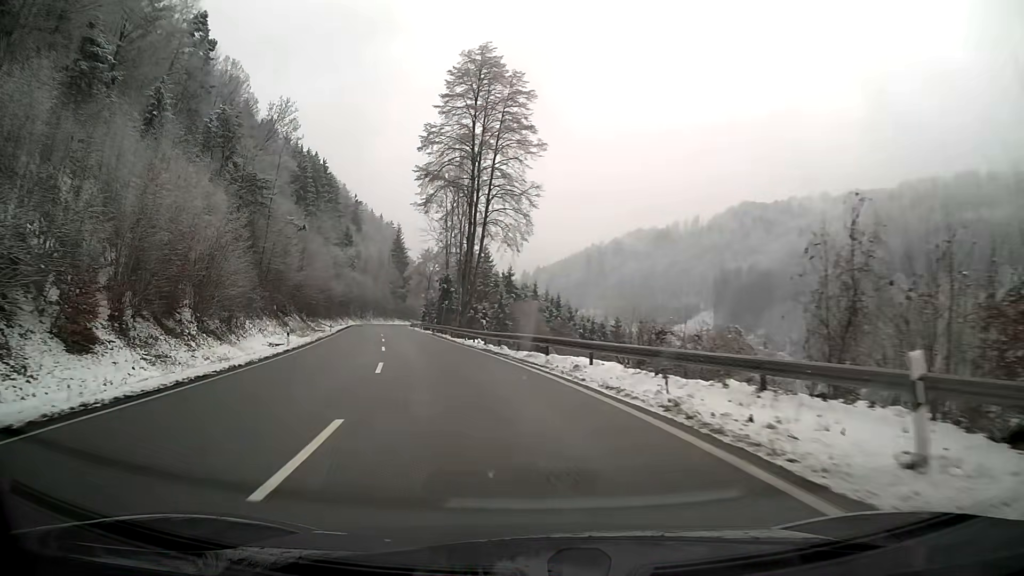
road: primary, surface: asphalt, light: Day
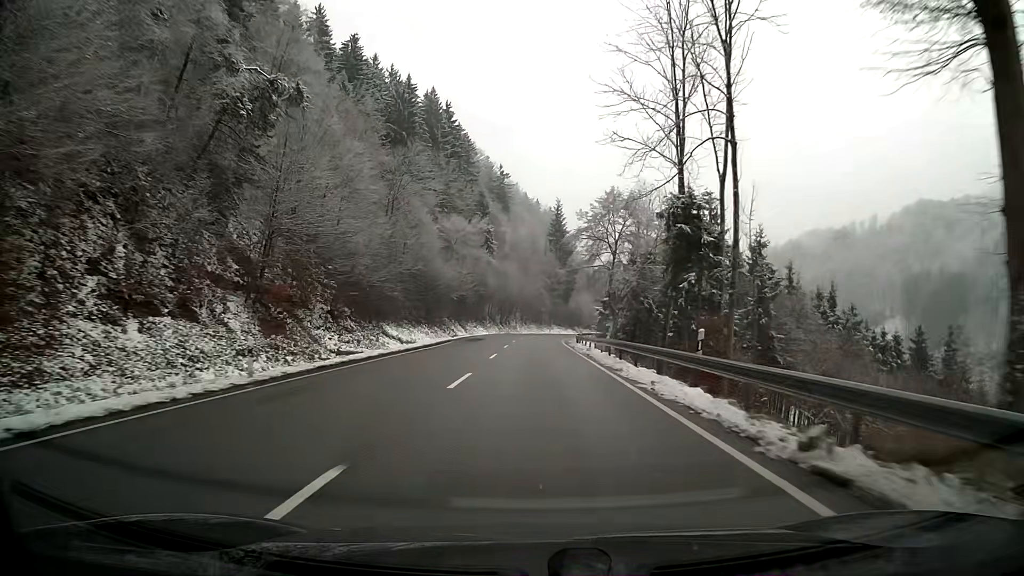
(-8.0, +51.7) m; -11°
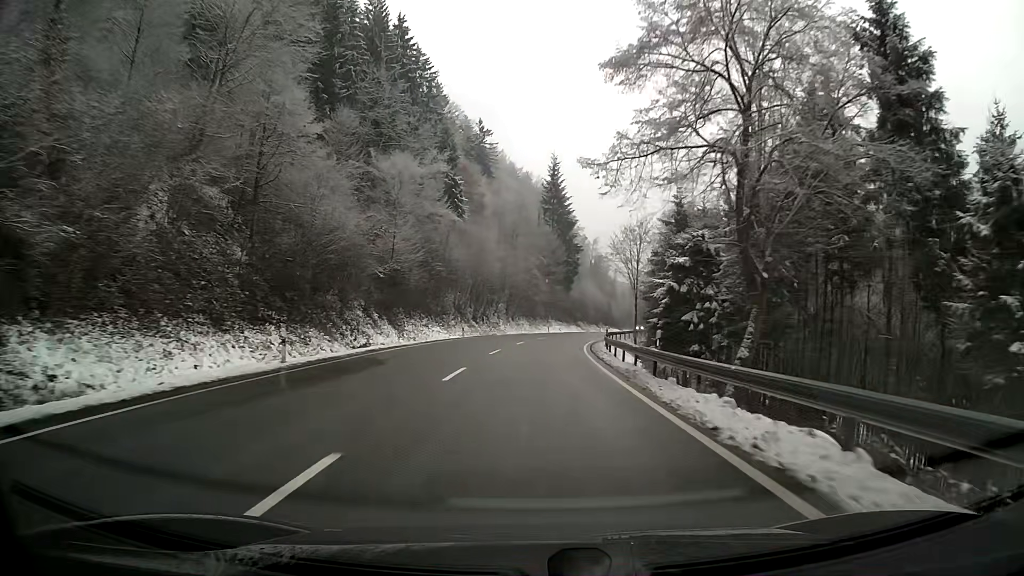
(+0.2, +36.4) m; +1°
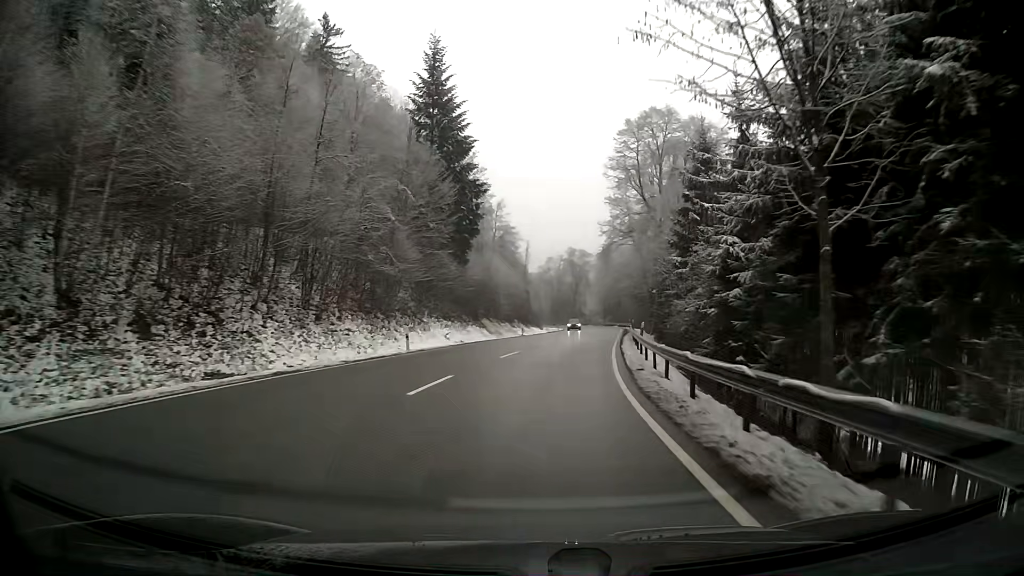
(+3.3, +50.5) m; +10°
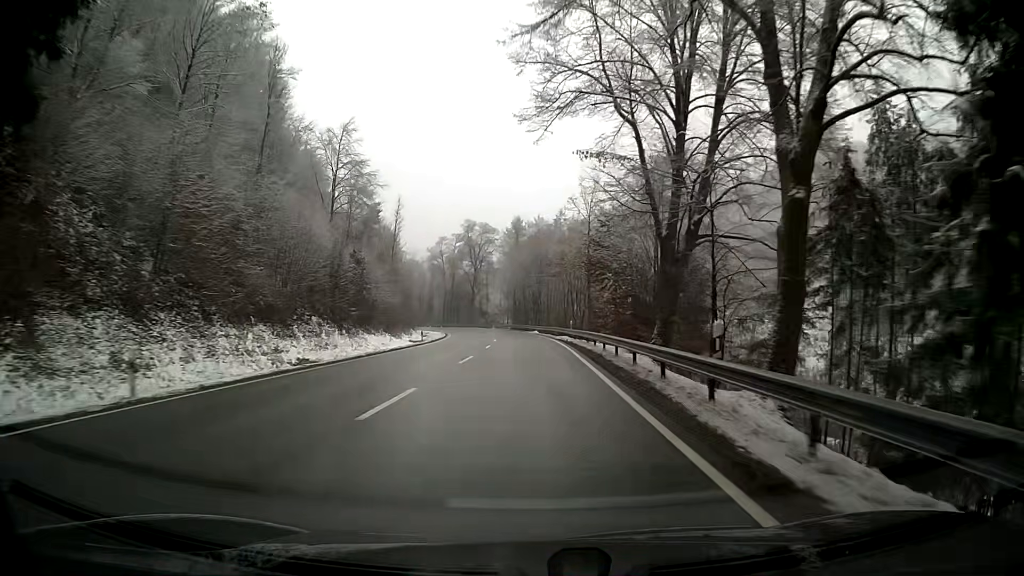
(+3.9, +50.9) m; +6°
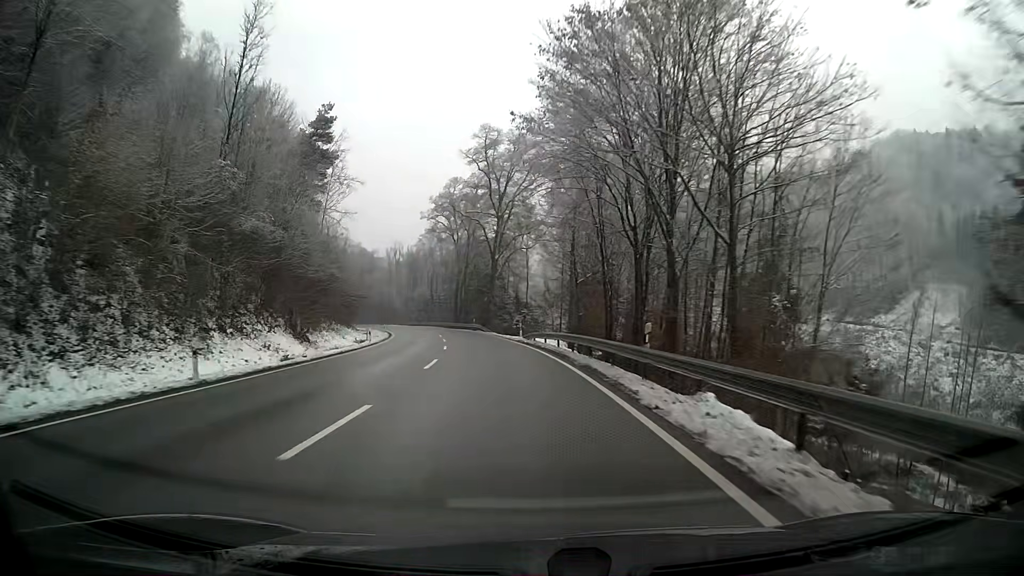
(-1.9, +63.6) m; -6°
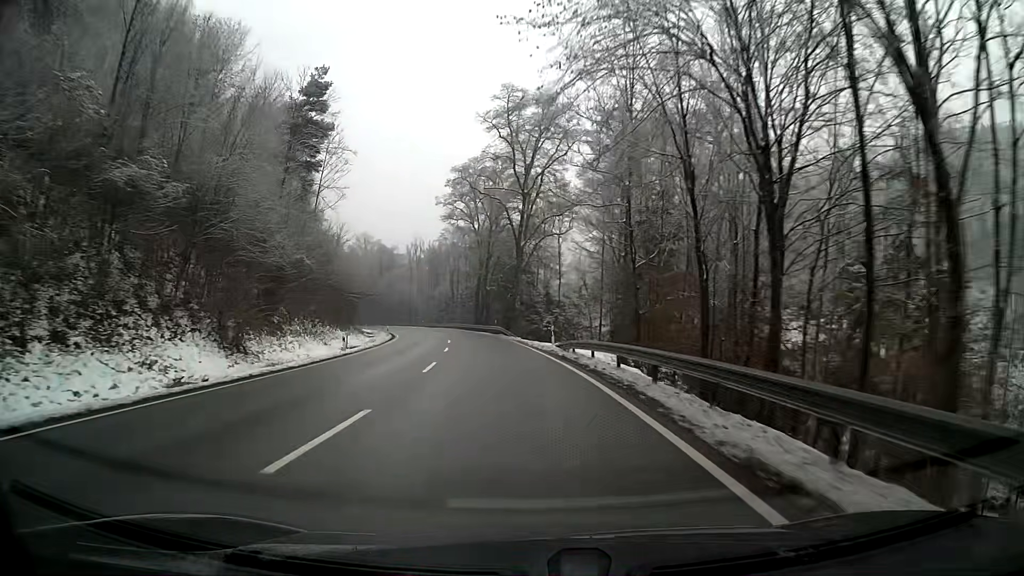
(-0.3, +12.8) m; -3°
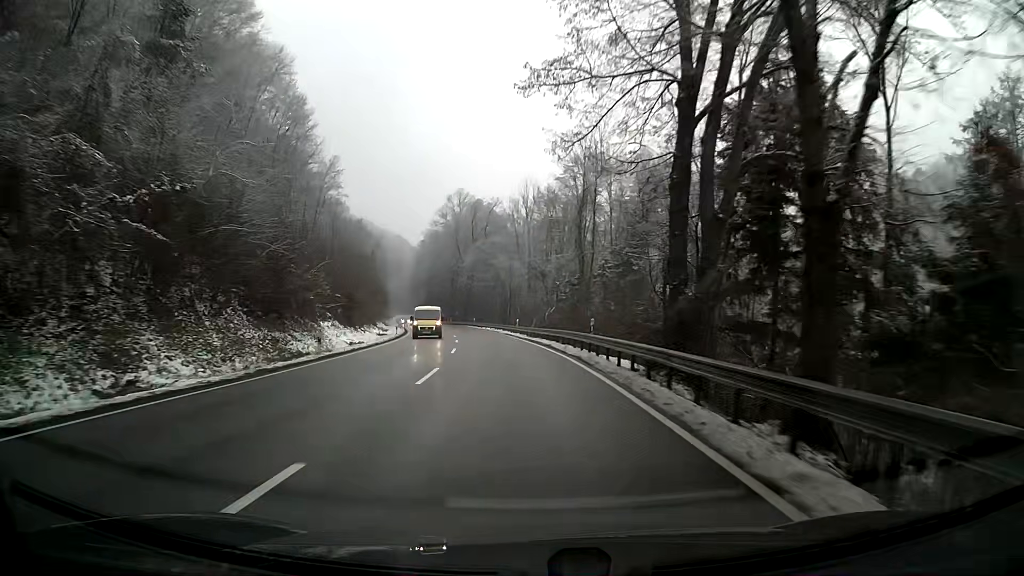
(-6.6, +64.8) m; -11°
